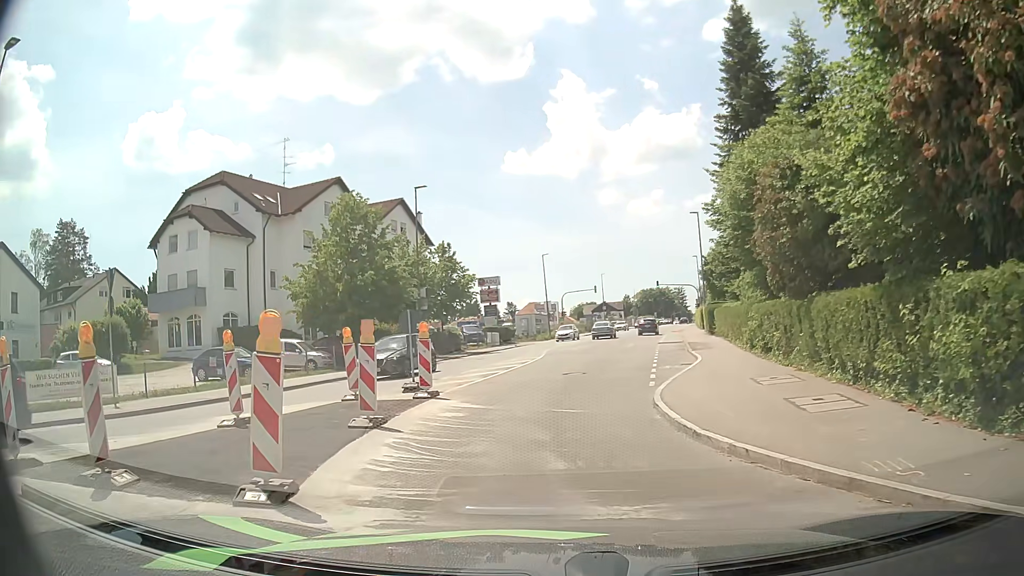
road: tertiary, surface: asphalt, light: Day
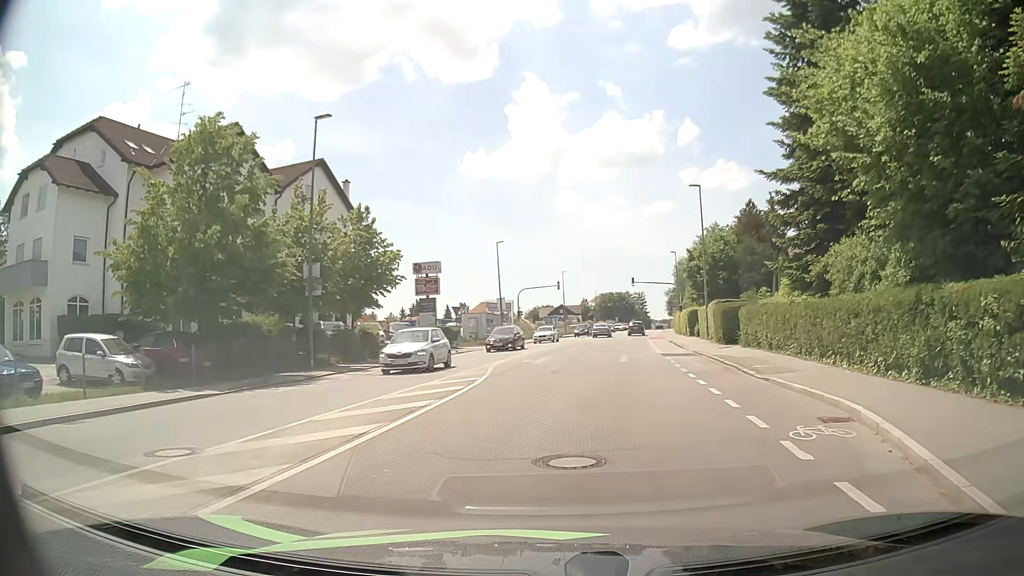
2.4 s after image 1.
(-0.6, +13.7) m; +2°
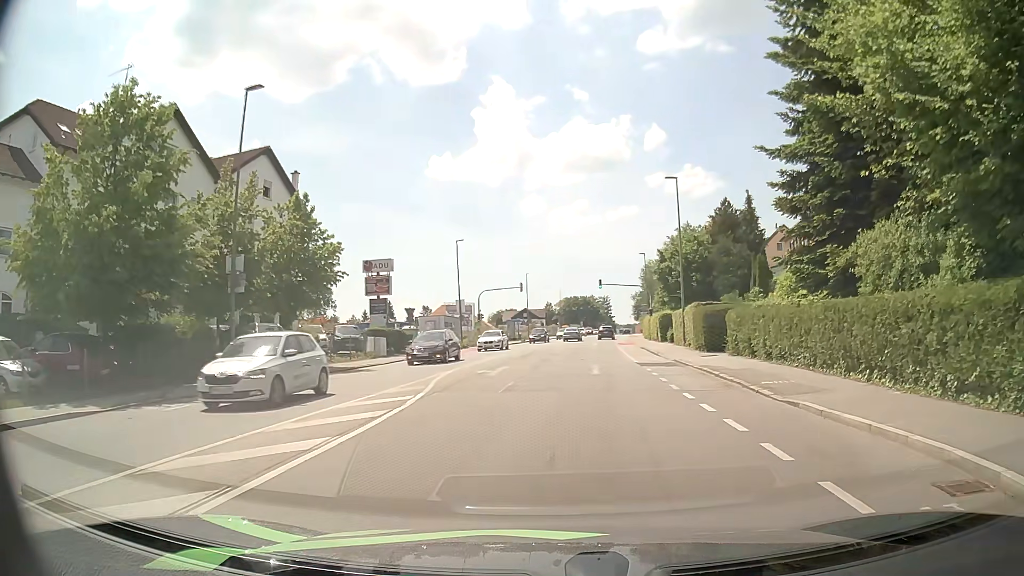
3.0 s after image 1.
(+0.1, +4.0) m; +3°
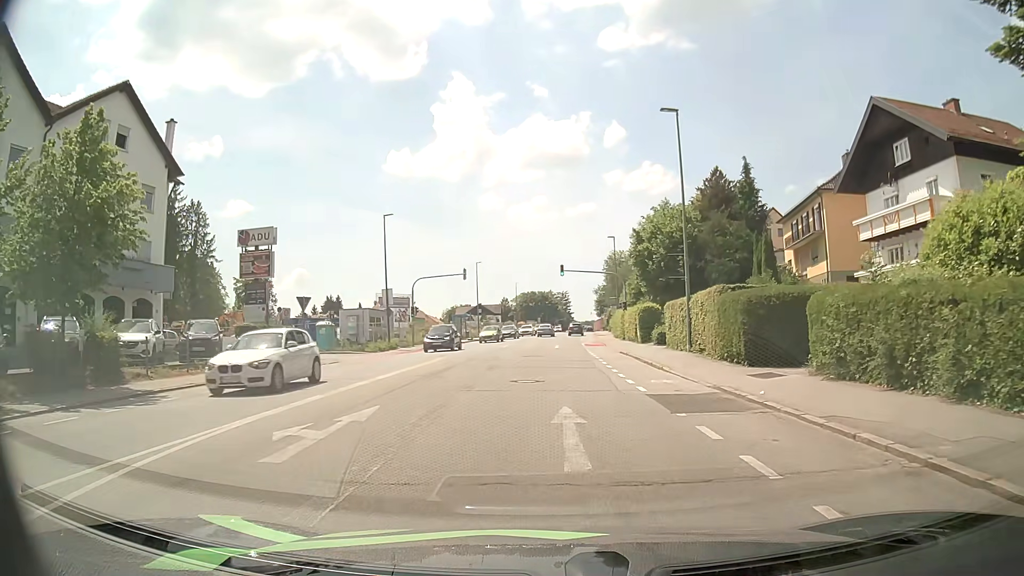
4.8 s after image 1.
(+0.6, +13.0) m; +4°
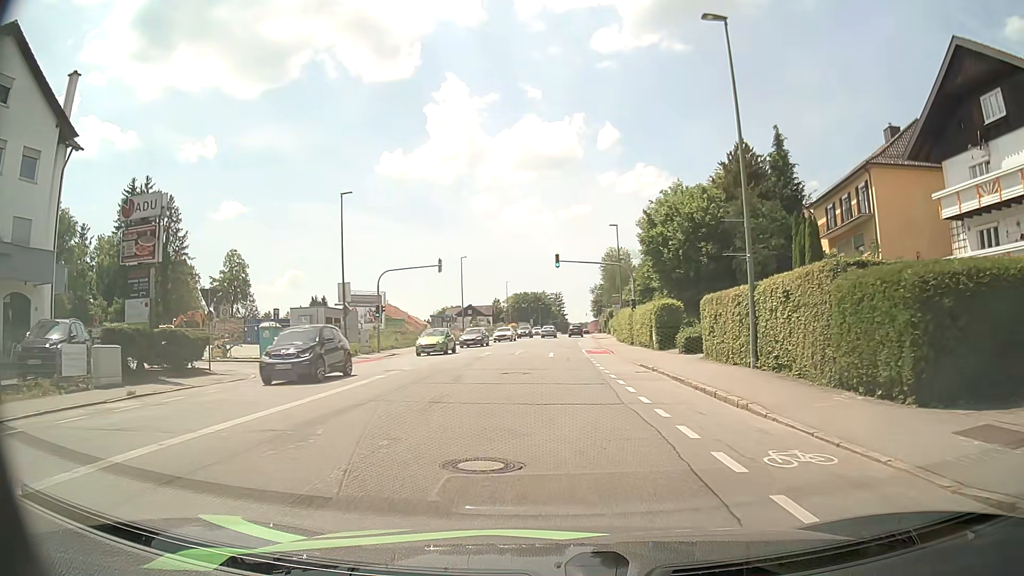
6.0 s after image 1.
(+0.1, +9.6) m; +1°
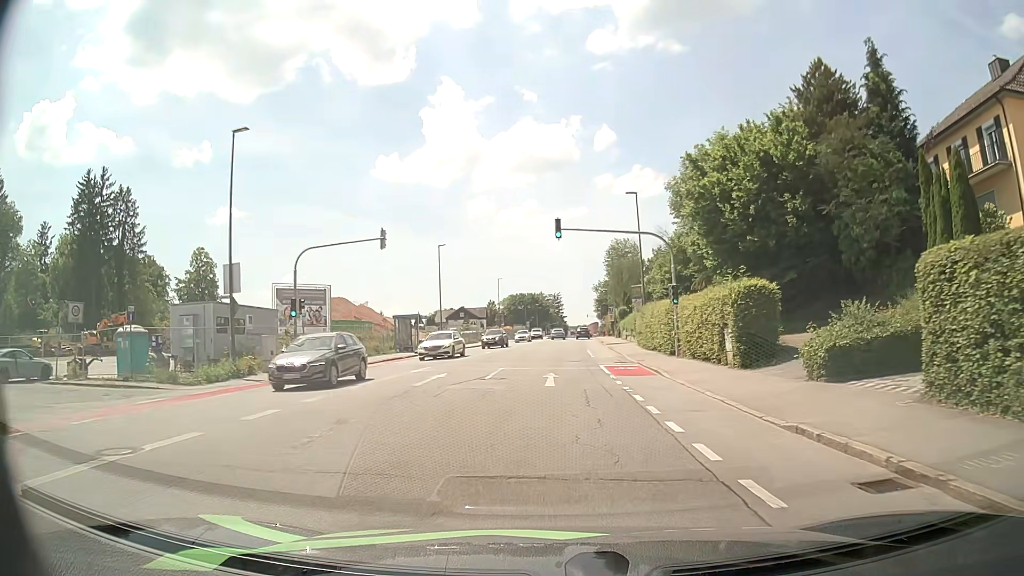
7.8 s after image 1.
(0.0, +15.6) m; 0°
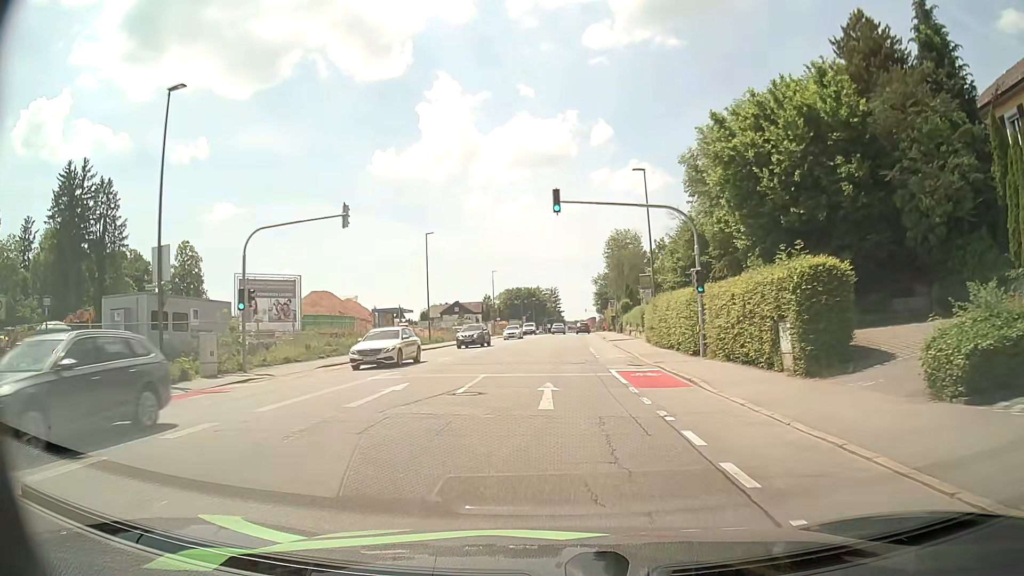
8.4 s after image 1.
(0.0, +5.4) m; +1°
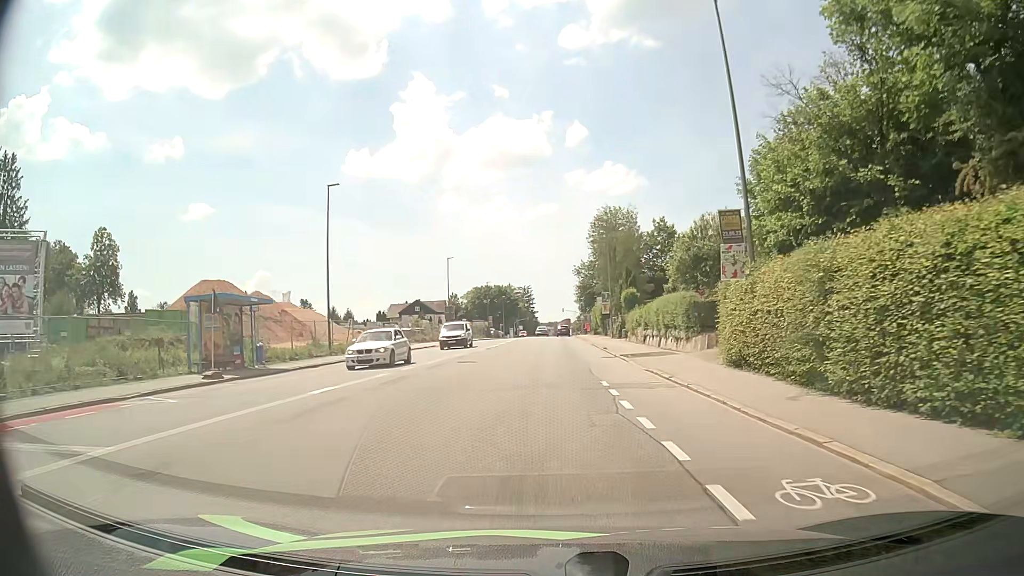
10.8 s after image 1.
(+0.2, +22.8) m; +1°
(0, +10) (+1, +20) (+1, +30) (+1, +40) (+2, +50) (+2, +60) (+2, +70) (+2, +80) (+3, +90) (+3, +100) m
